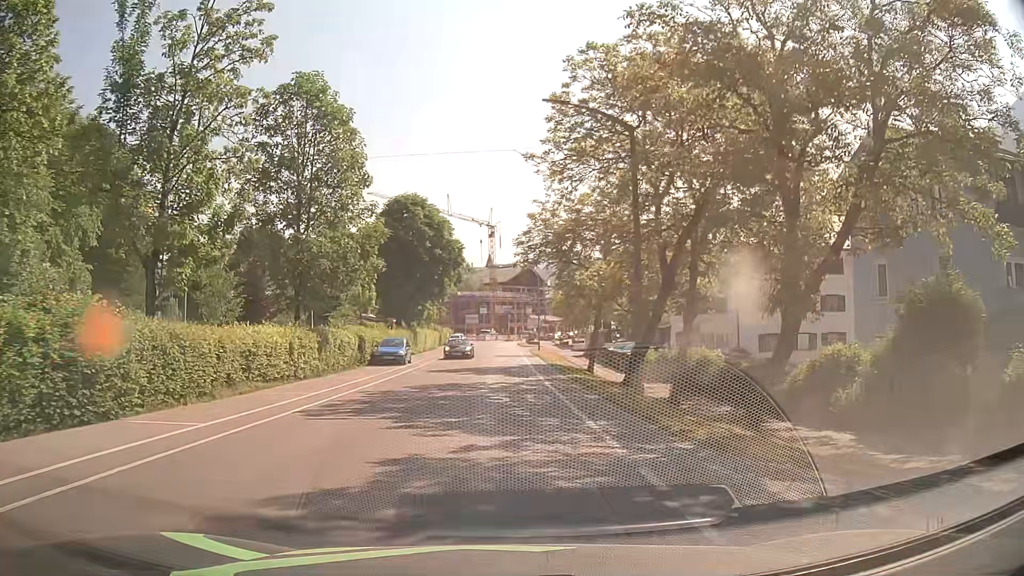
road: tertiary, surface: asphalt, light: Day
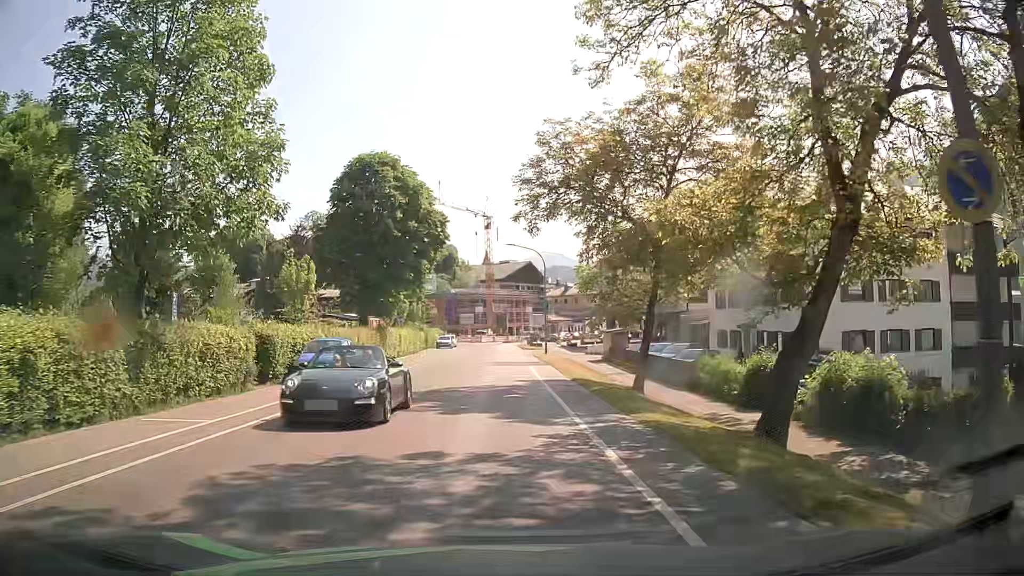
(-0.1, +13.4) m; 0°
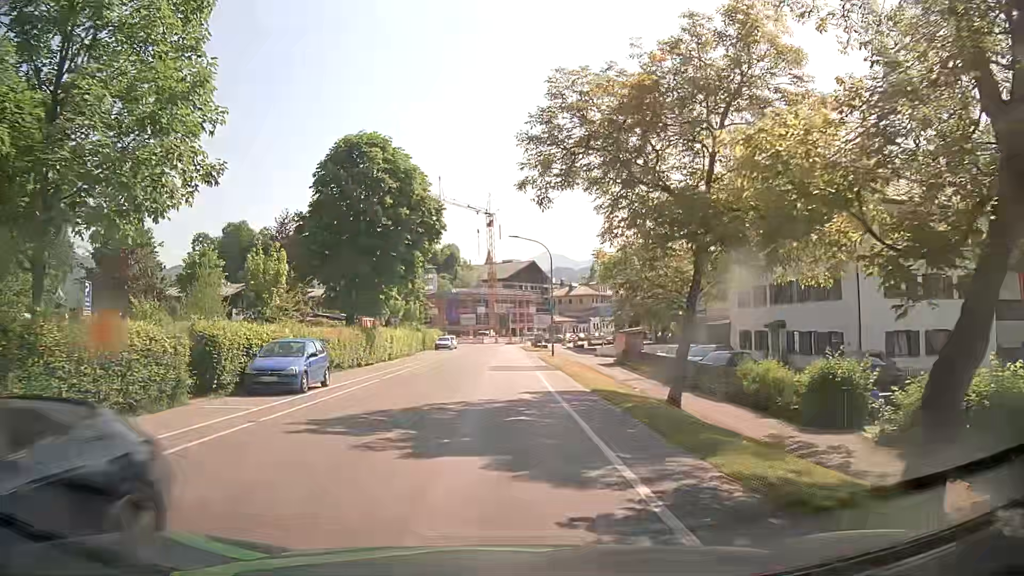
(0.0, +4.5) m; -1°
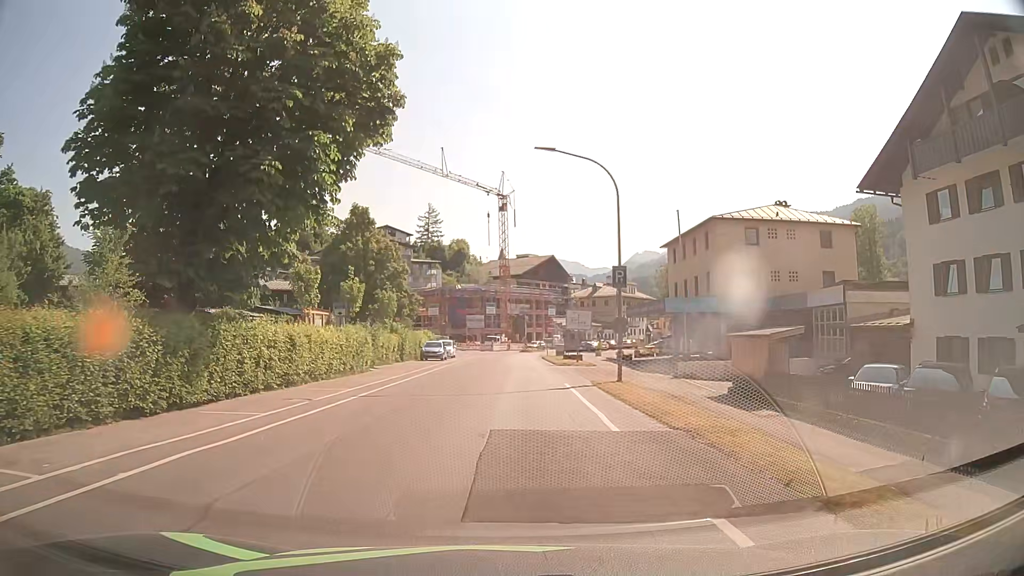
(-0.2, +22.2) m; 0°
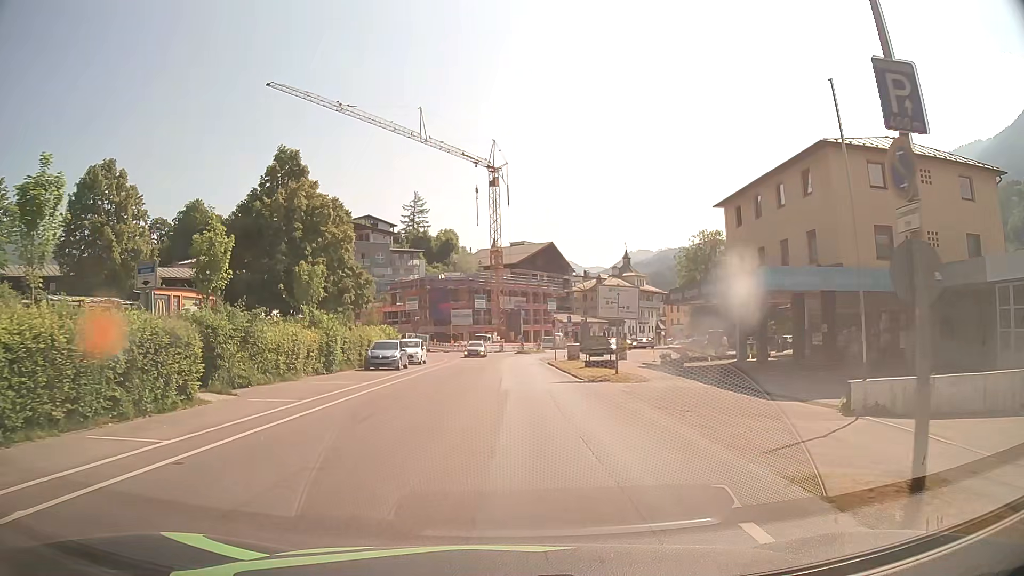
(0.0, +17.8) m; +1°
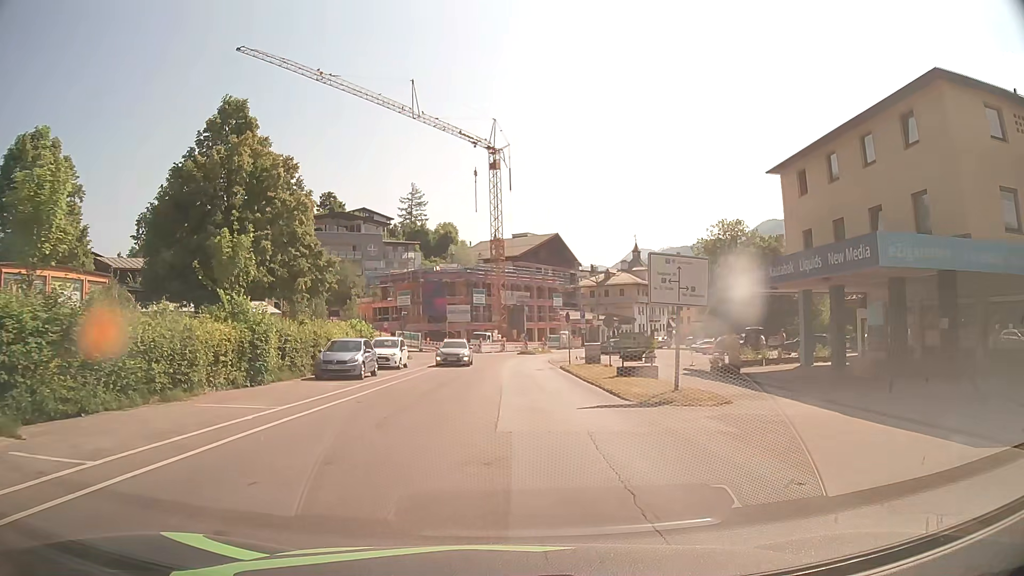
(-0.1, +8.9) m; -1°
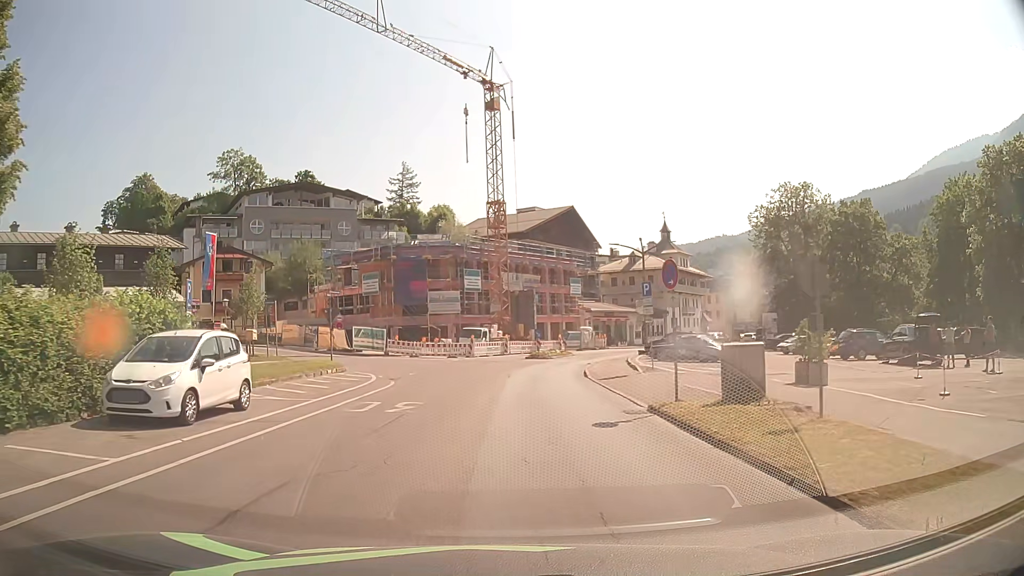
(+0.1, +22.3) m; 0°
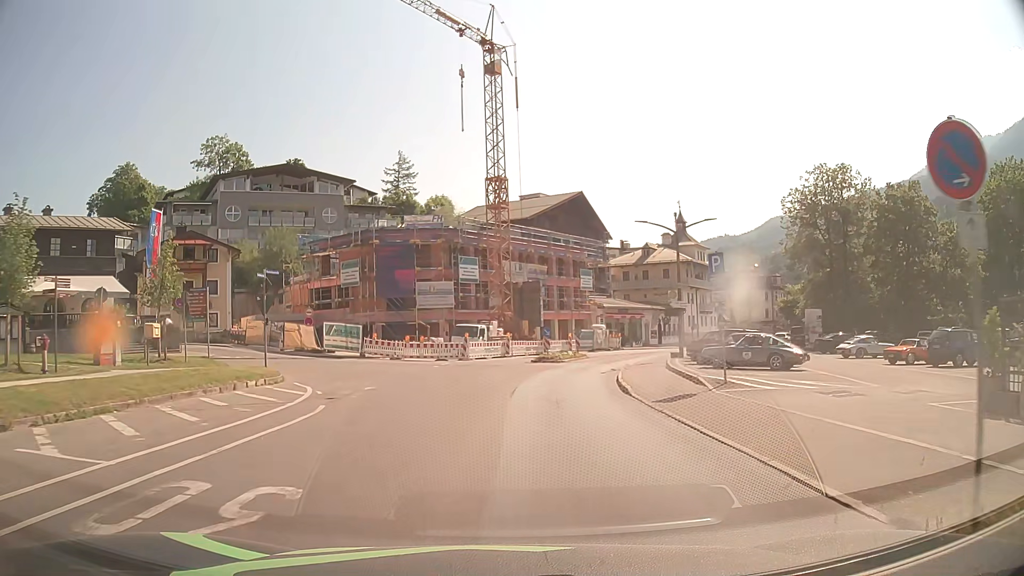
(-0.1, +9.0) m; -1°
(0, +10) (+1, +20) (+2, +30) (+5, +39) (+9, +49) (+13, +58) (+19, +66) (+24, +74) (+30, +82) (+36, +91) m
